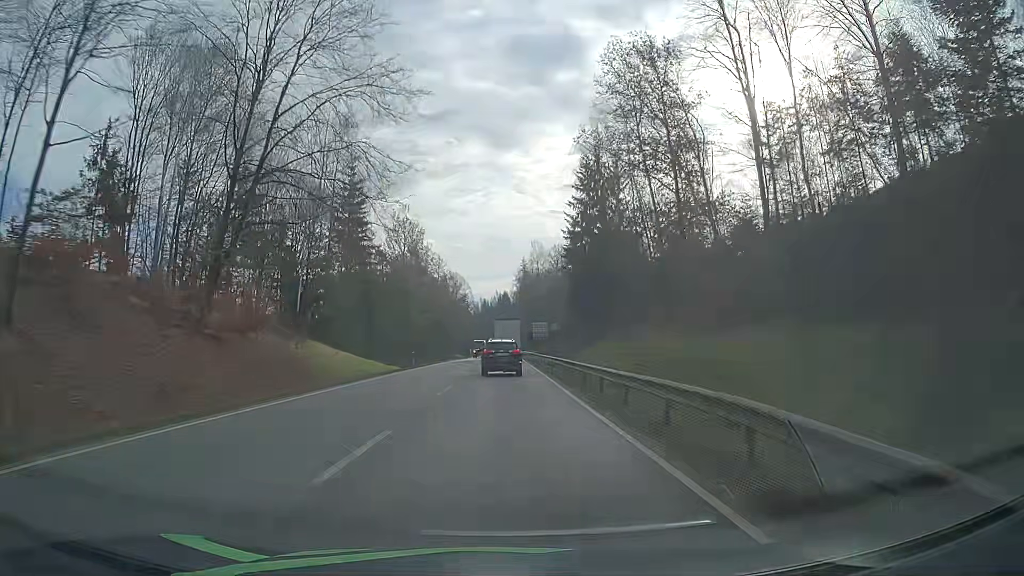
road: primary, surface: asphalt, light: Day
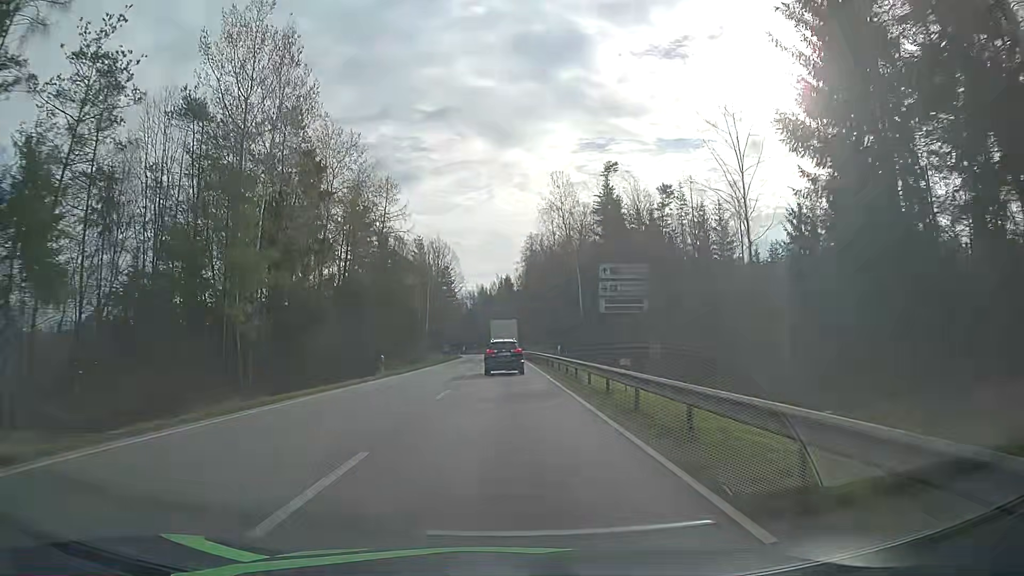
(+0.1, +61.9) m; 0°
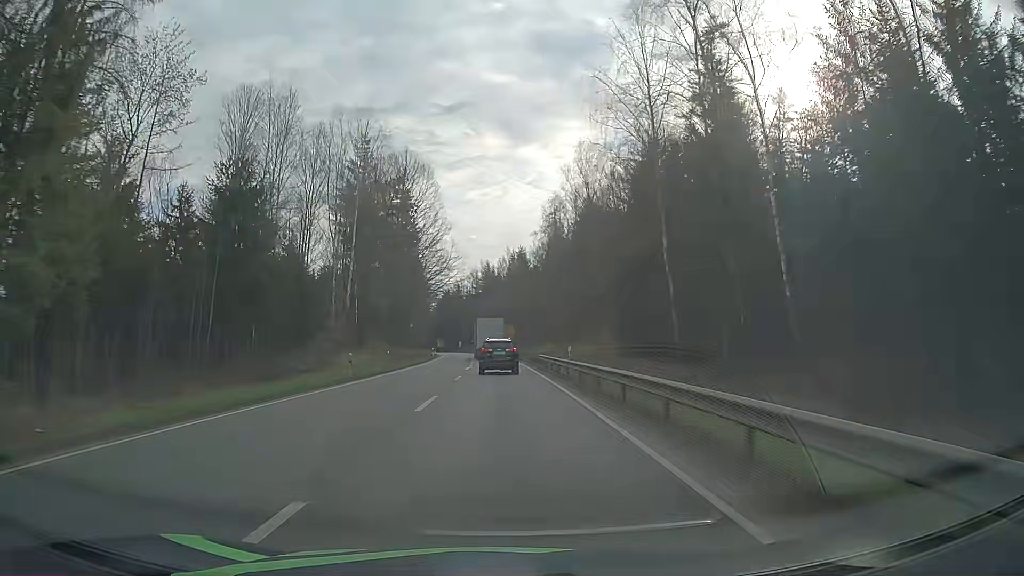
(-0.4, +63.1) m; -1°
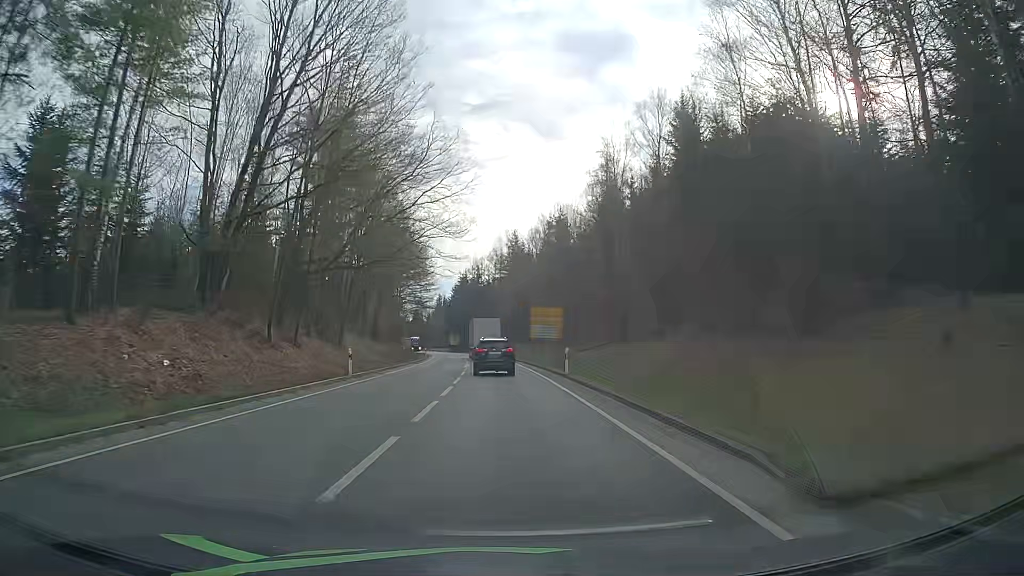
(-0.9, +50.5) m; -2°
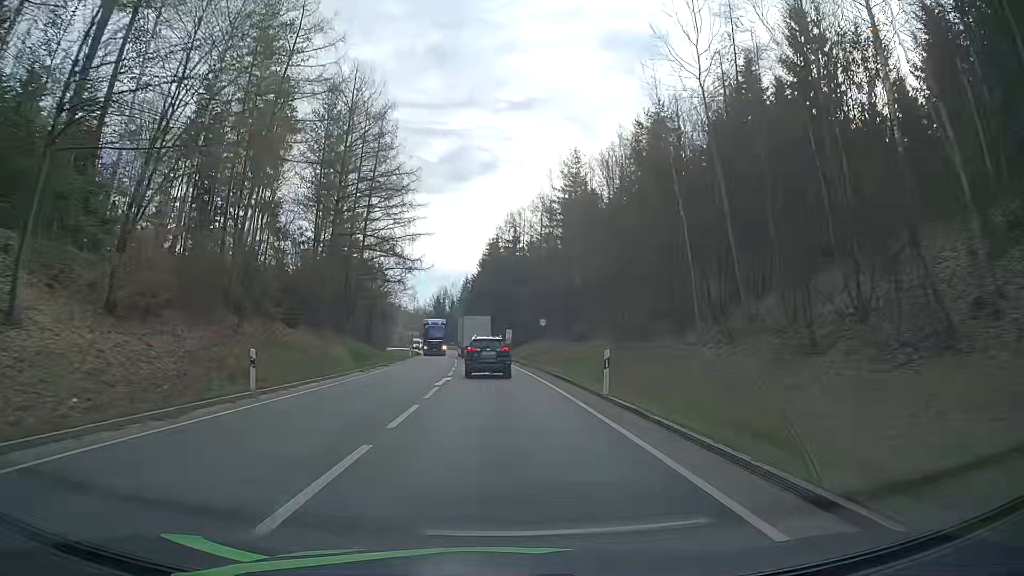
(-1.5, +61.0) m; -3°
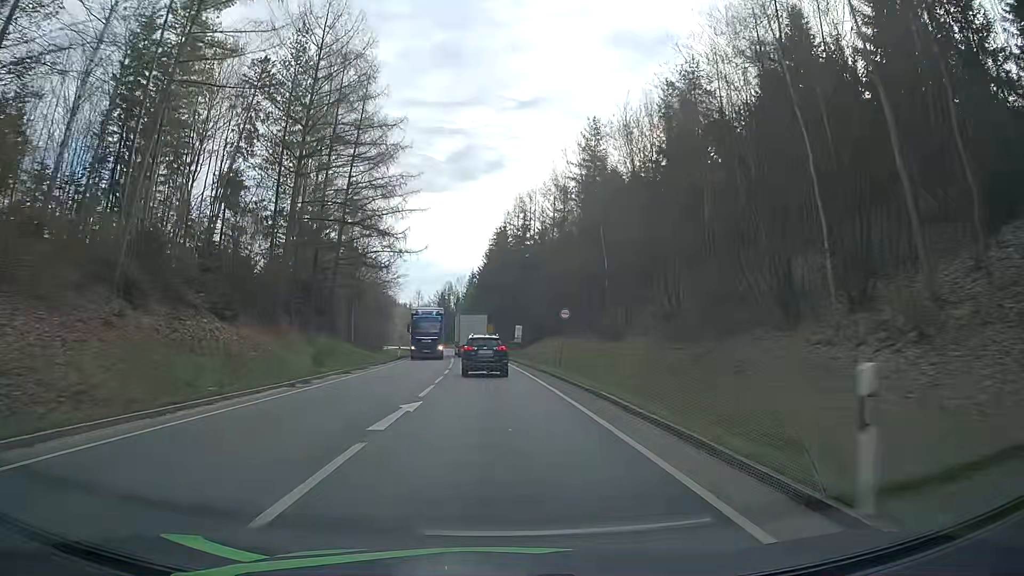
(-0.2, +11.8) m; -1°
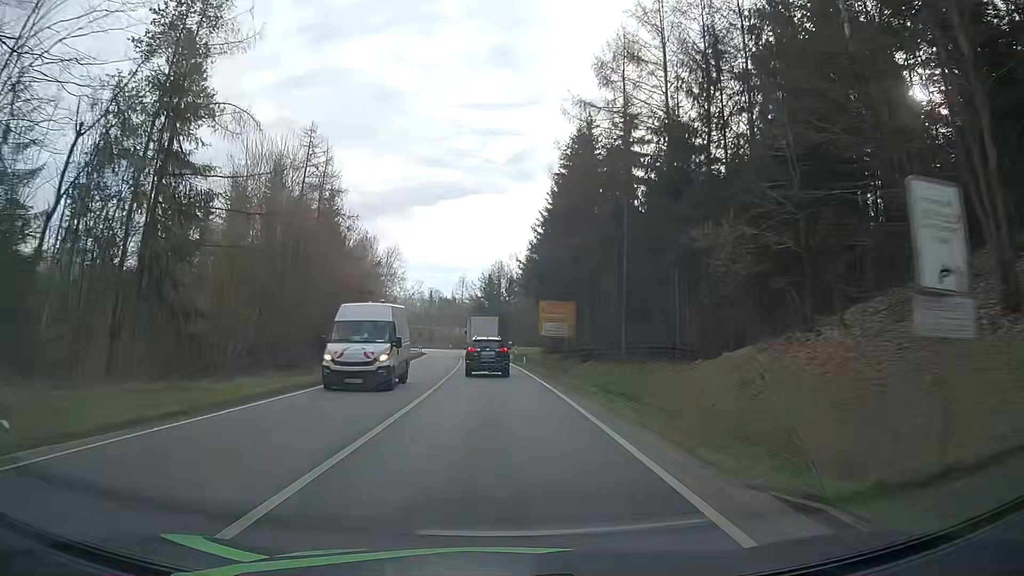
(-2.2, +57.6) m; -5°
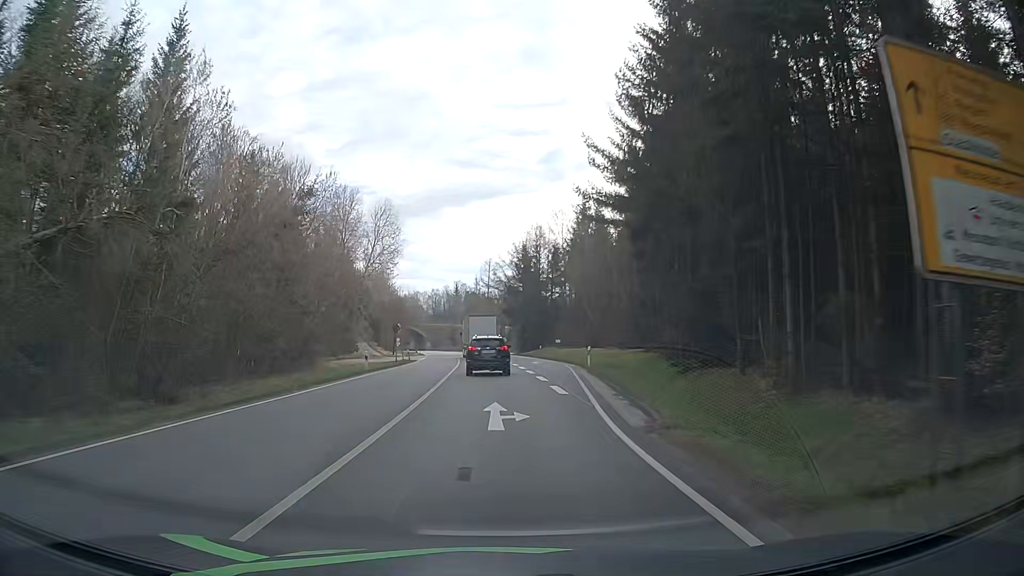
(-1.2, +46.2) m; -3°
(0, +10) (0, +20) (-1, +30) (-1, +40) (-2, +50) (-3, +60) (-3, +70) (-4, +80) (-5, +90) (-7, +100) m
